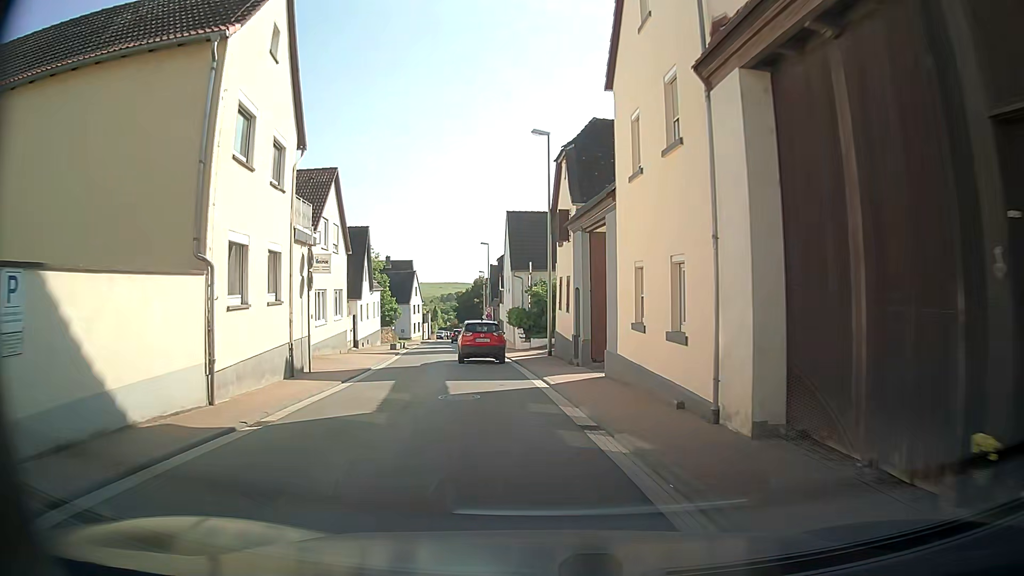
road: tertiary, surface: asphalt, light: Day
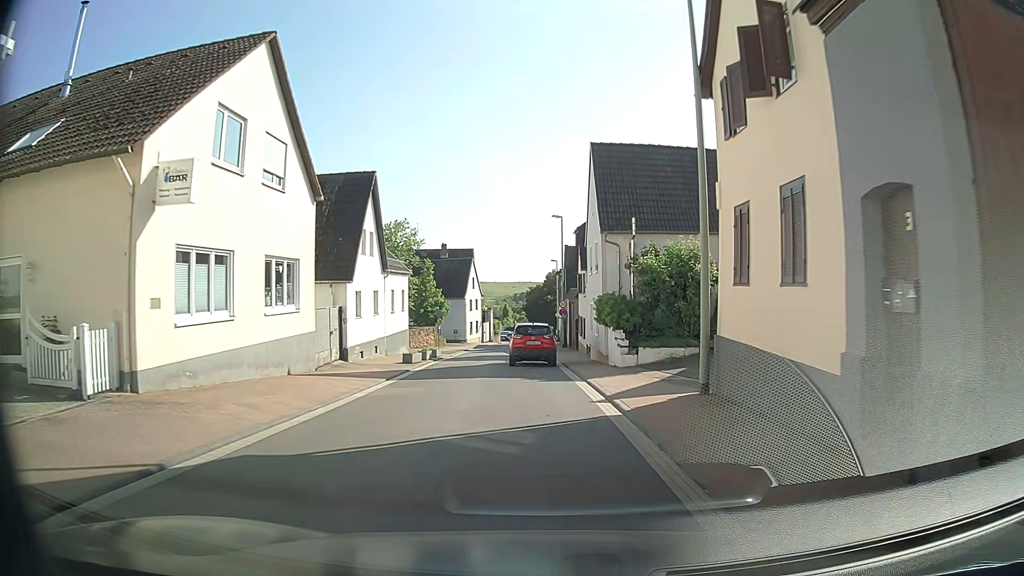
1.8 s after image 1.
(-1.6, +16.5) m; -8°
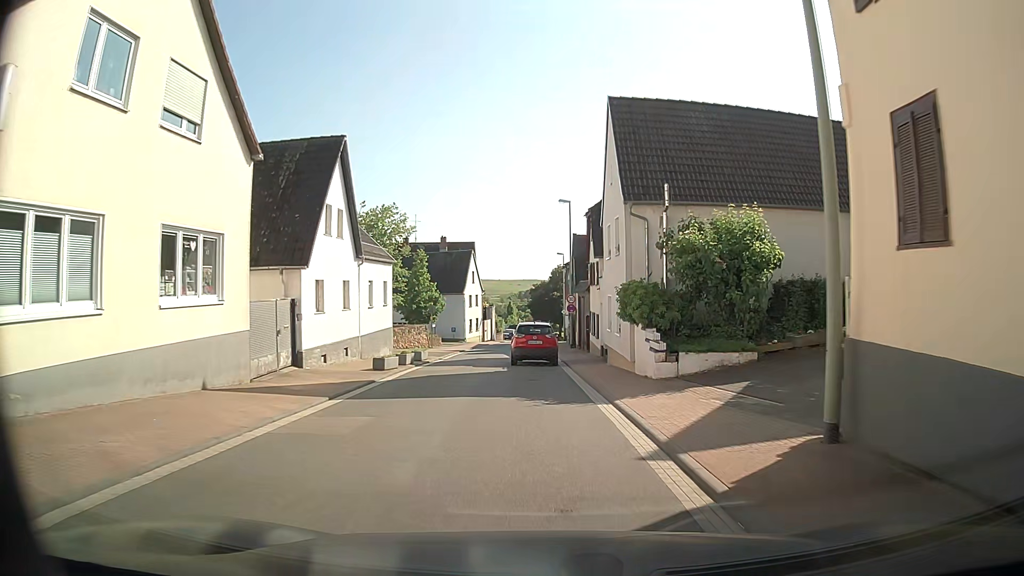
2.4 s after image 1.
(0.0, +5.5) m; +1°
